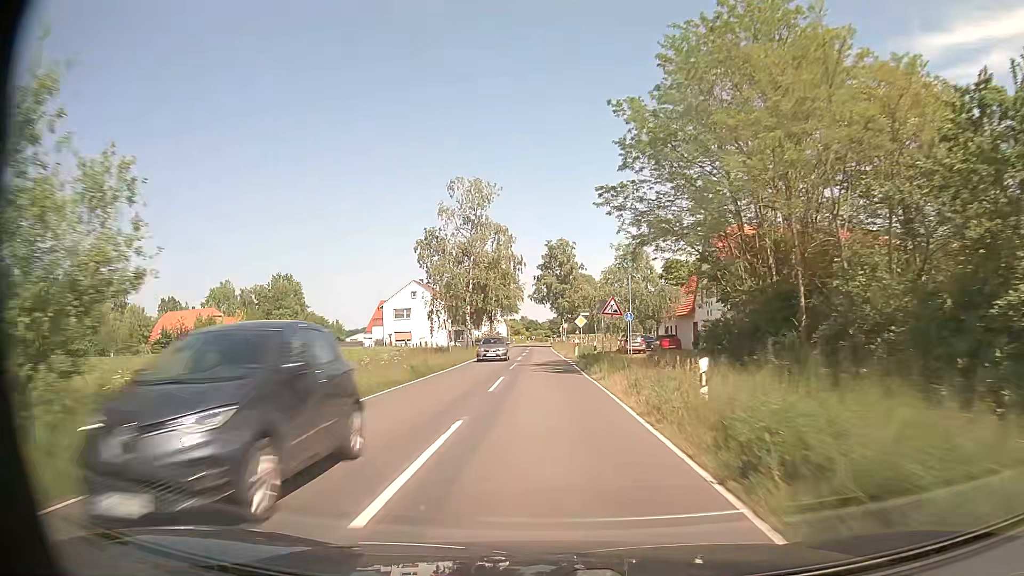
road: secondary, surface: asphalt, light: Day
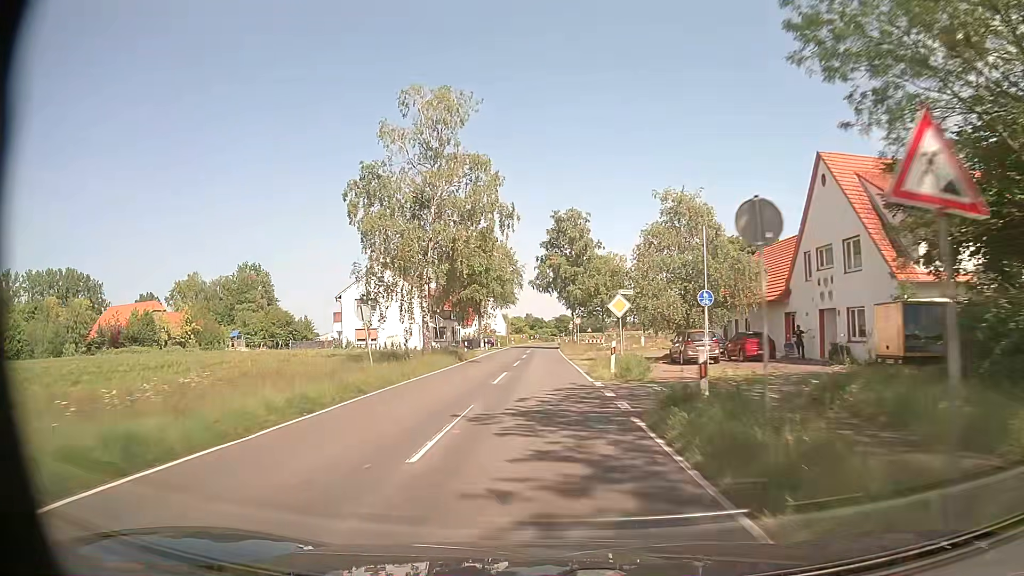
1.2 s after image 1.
(-0.1, +21.6) m; 0°
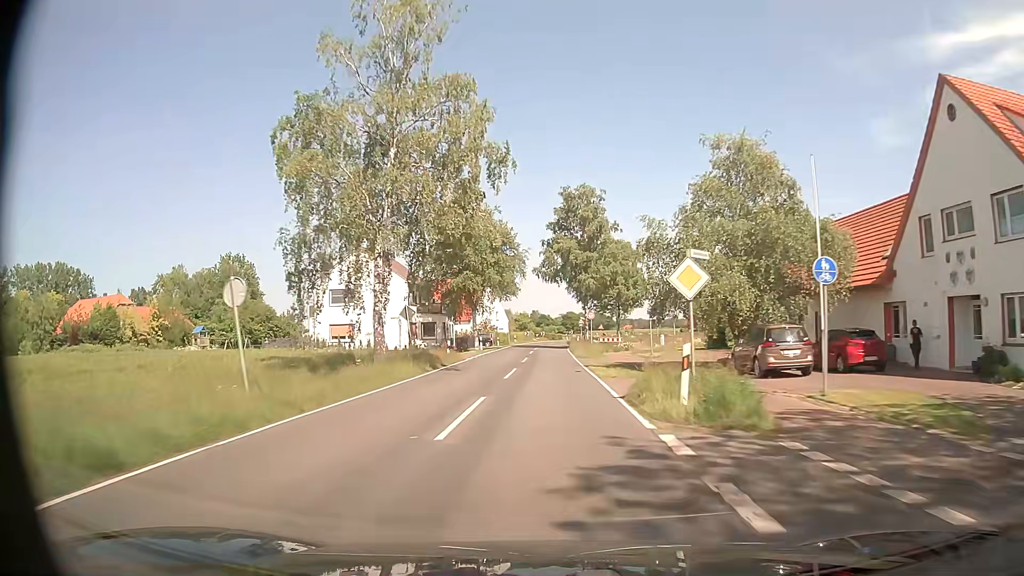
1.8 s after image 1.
(-0.1, +10.8) m; -1°
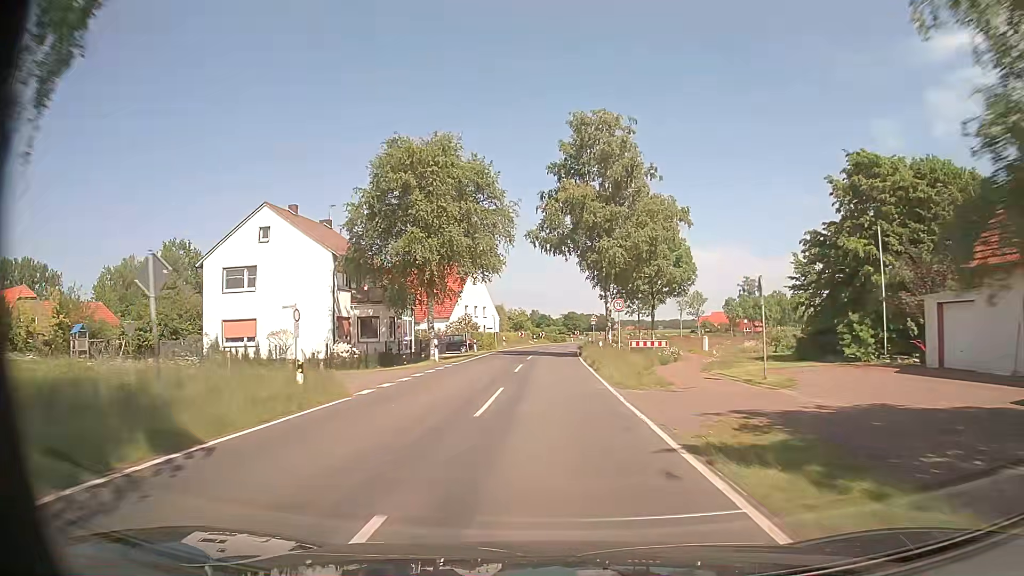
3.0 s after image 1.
(0.0, +21.6) m; 0°
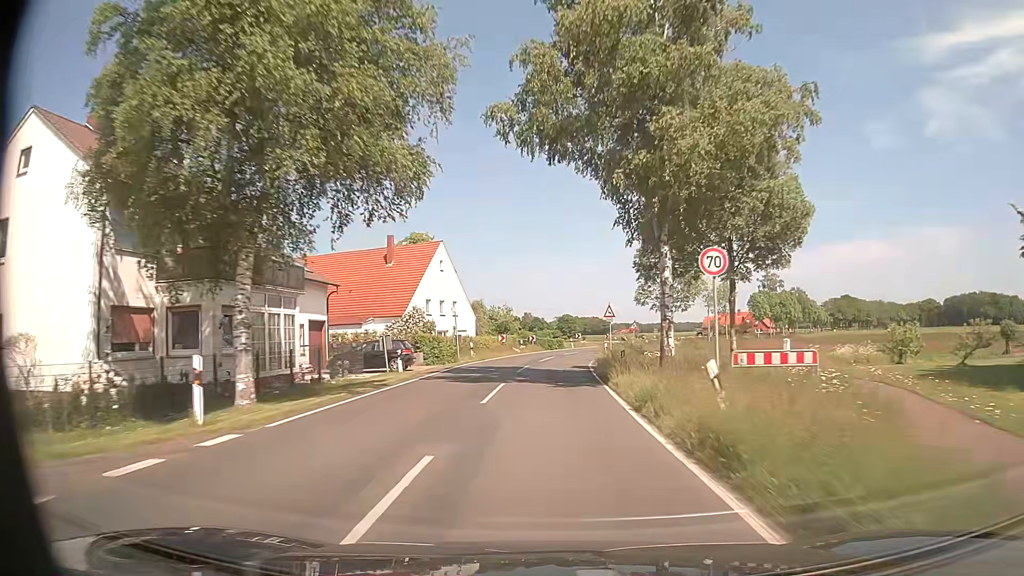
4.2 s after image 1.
(+0.2, +21.6) m; +1°
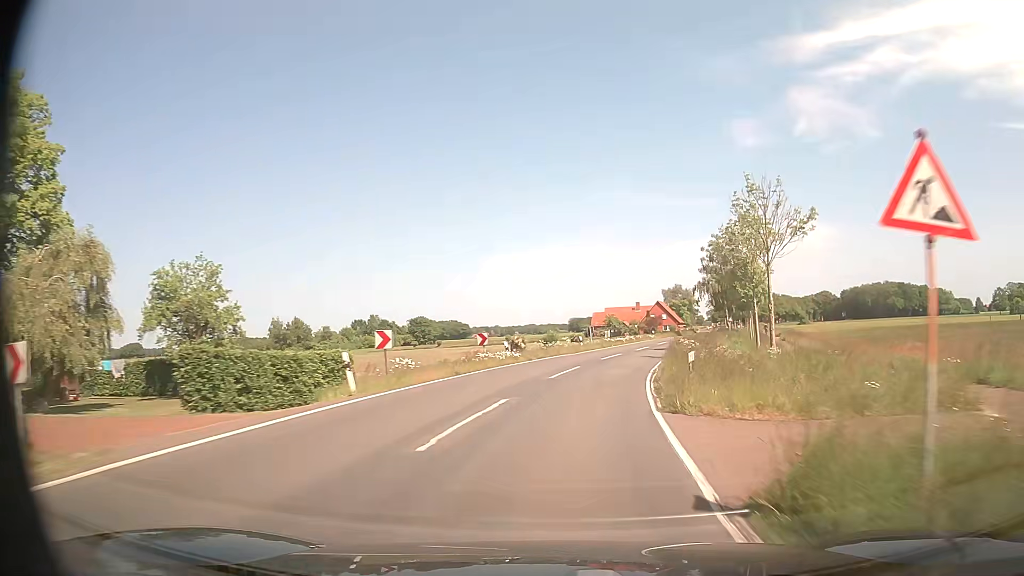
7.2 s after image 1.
(+3.4, +53.6) m; +11°
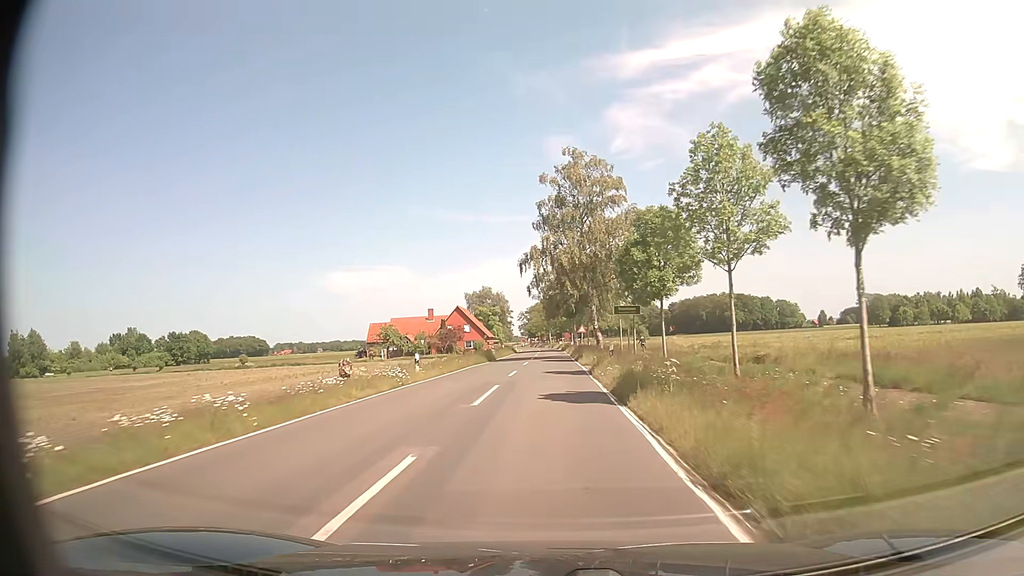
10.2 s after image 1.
(+9.8, +52.4) m; +17°
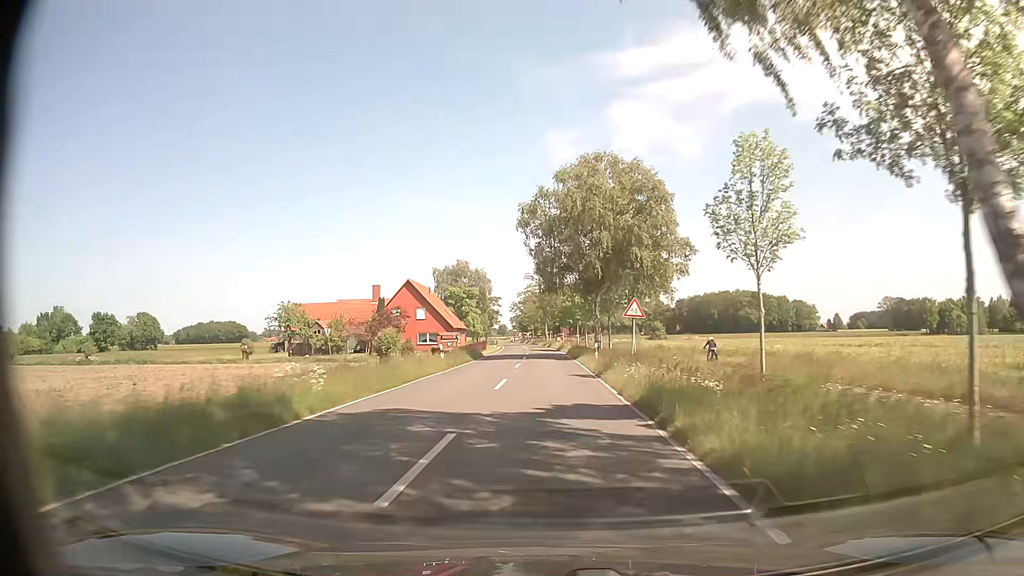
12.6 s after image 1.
(-0.2, +42.9) m; 0°
(0, +10) (0, +20) (0, +30) (0, +40) (0, +50) (0, +60) (0, +70) (-1, +80) (-1, +90) (-2, +100) m
